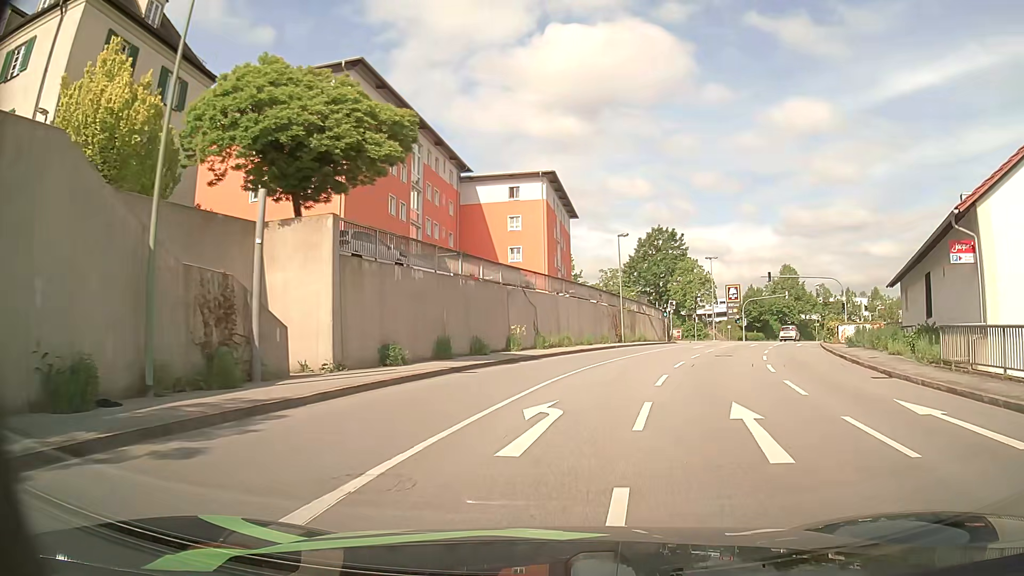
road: tertiary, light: Day
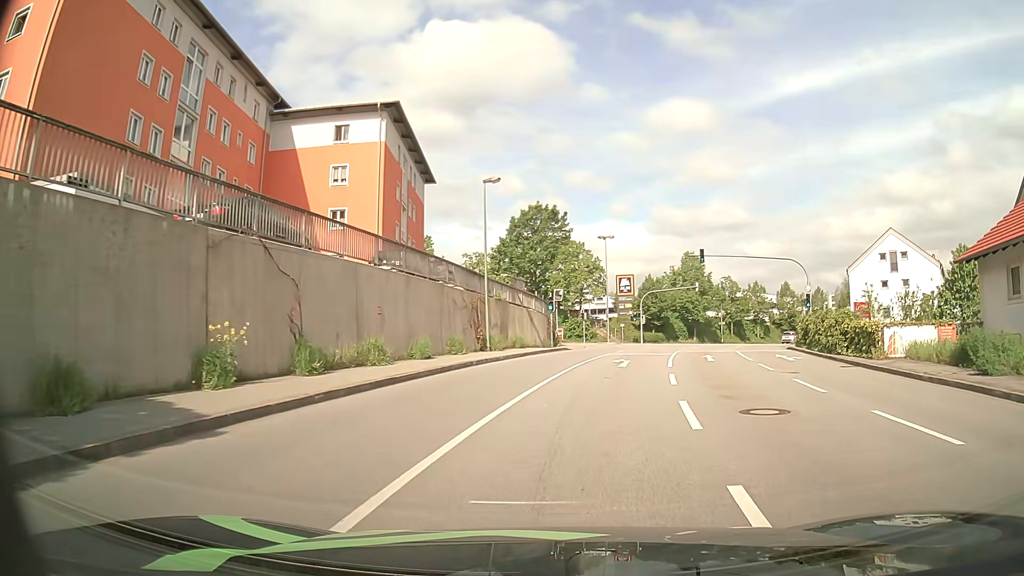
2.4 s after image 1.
(+1.8, +18.1) m; +11°
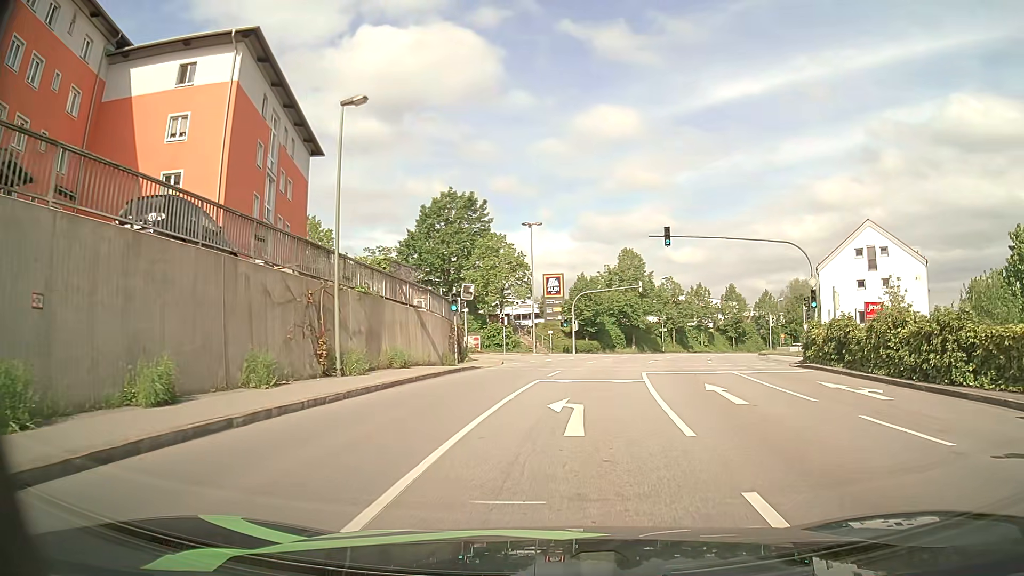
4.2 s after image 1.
(+0.8, +12.3) m; +7°
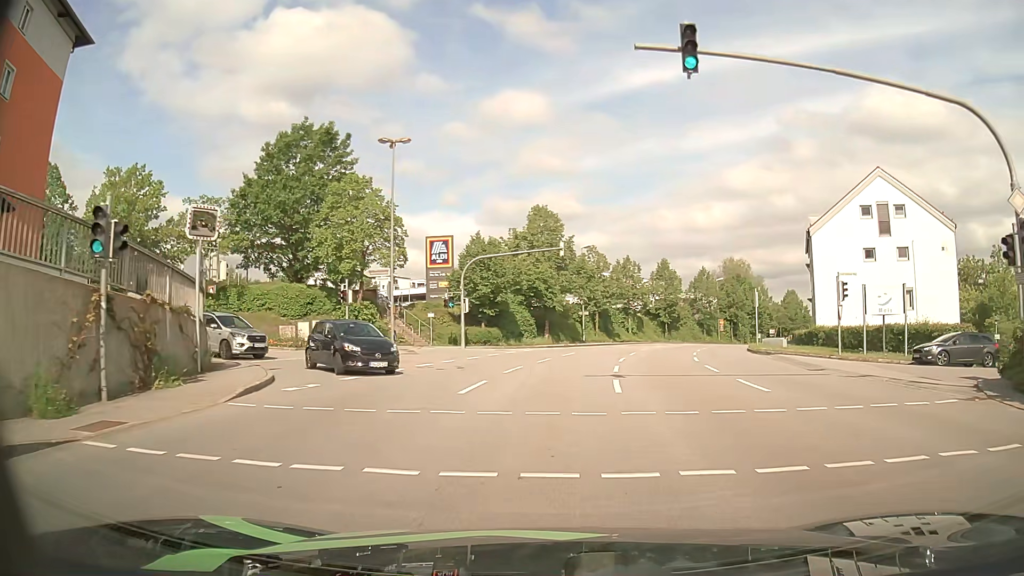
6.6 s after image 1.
(+1.4, +20.2) m; +8°
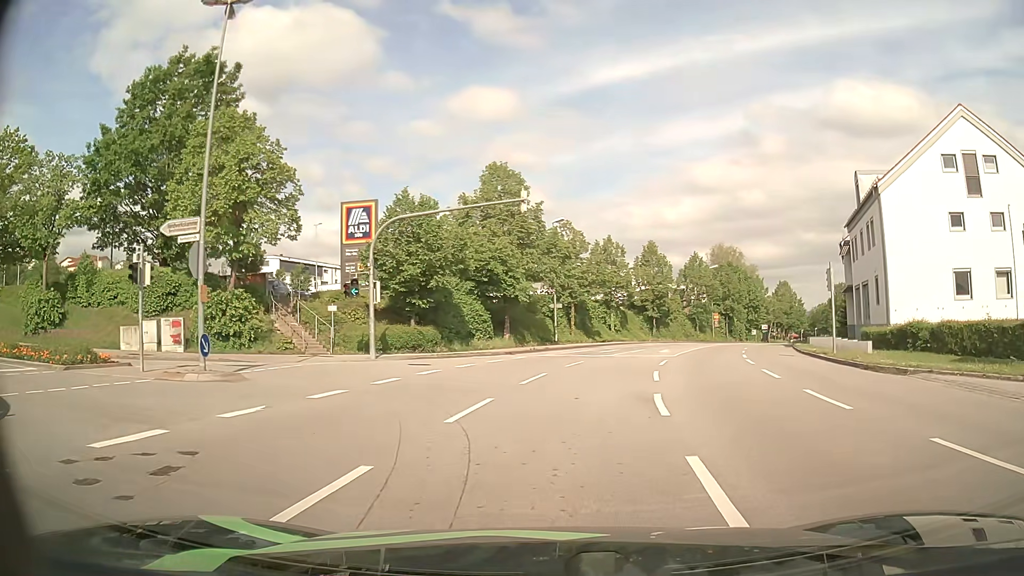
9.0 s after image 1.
(+0.6, +15.3) m; +3°
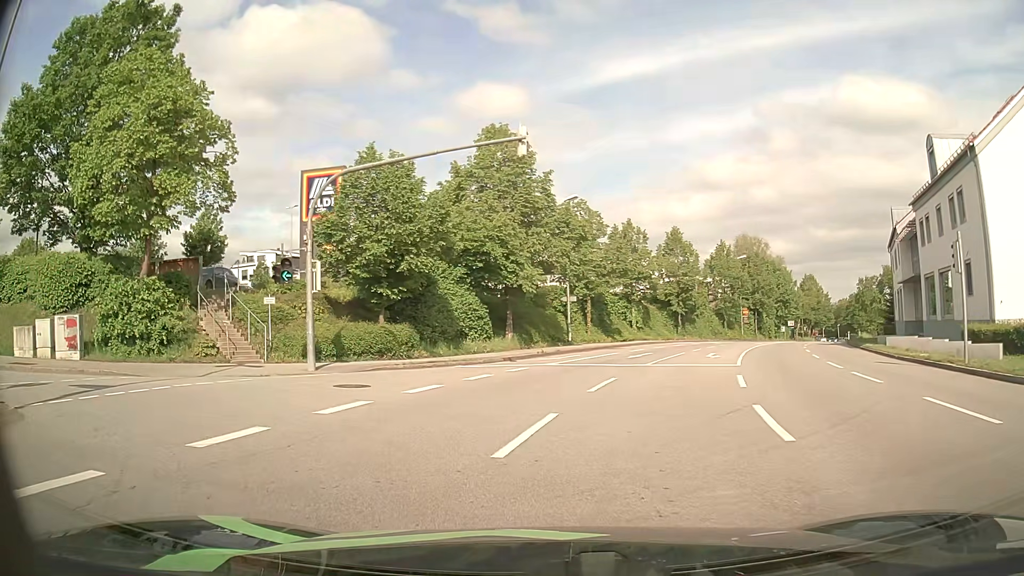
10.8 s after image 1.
(+0.1, +8.5) m; 0°
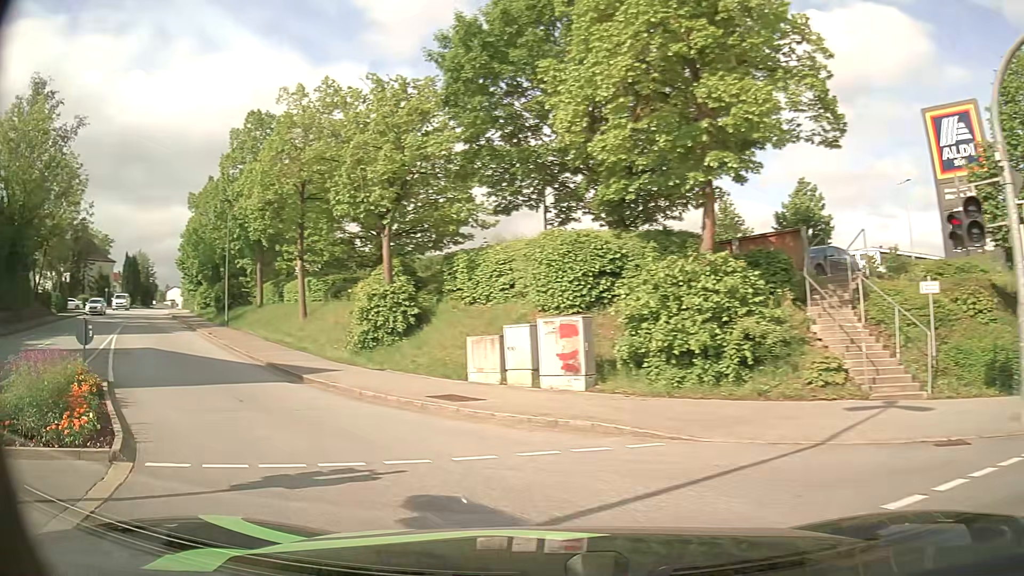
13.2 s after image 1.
(-4.0, +9.6) m; -52°
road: residential
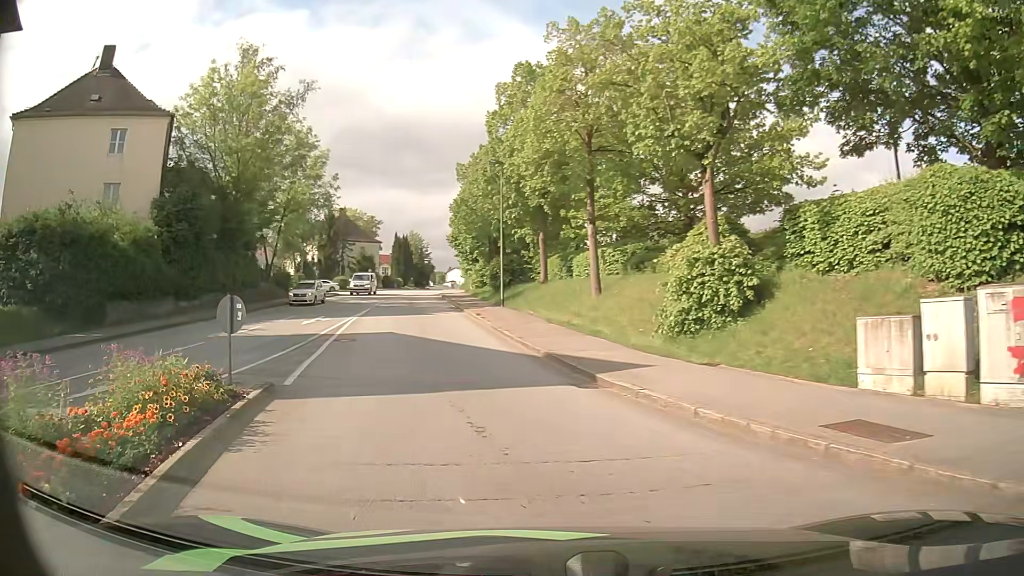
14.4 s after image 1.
(-1.4, +6.1) m; -25°
(-1, +10) (-3, +20) (-5, +29) (-7, +39) (-10, +49) (-11, +59) (-13, +69) (-15, +79) (-16, +89) (-17, +98) m
